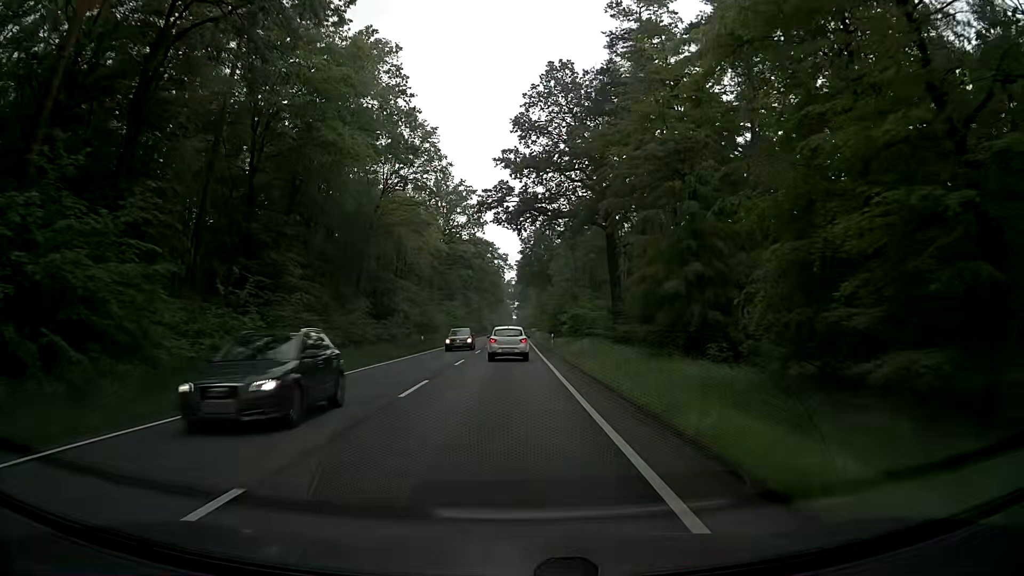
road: primary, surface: asphalt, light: Day
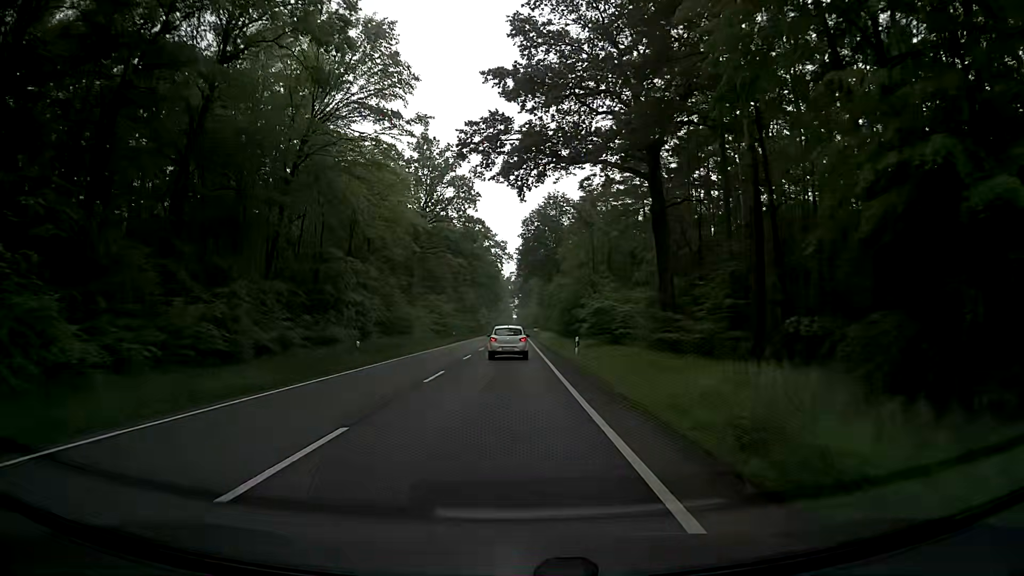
(+0.1, +20.5) m; +1°
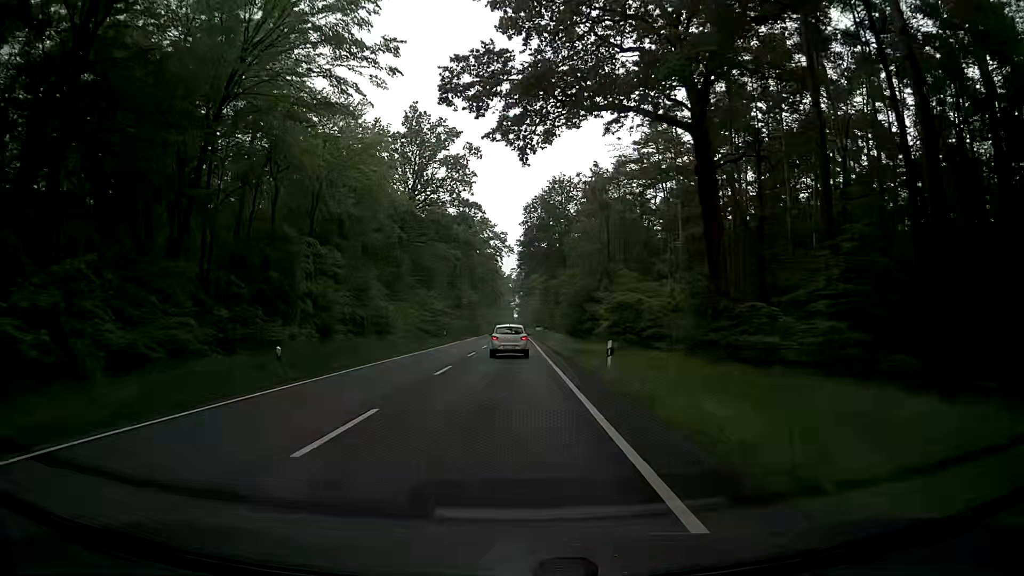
(-0.1, +10.4) m; -1°
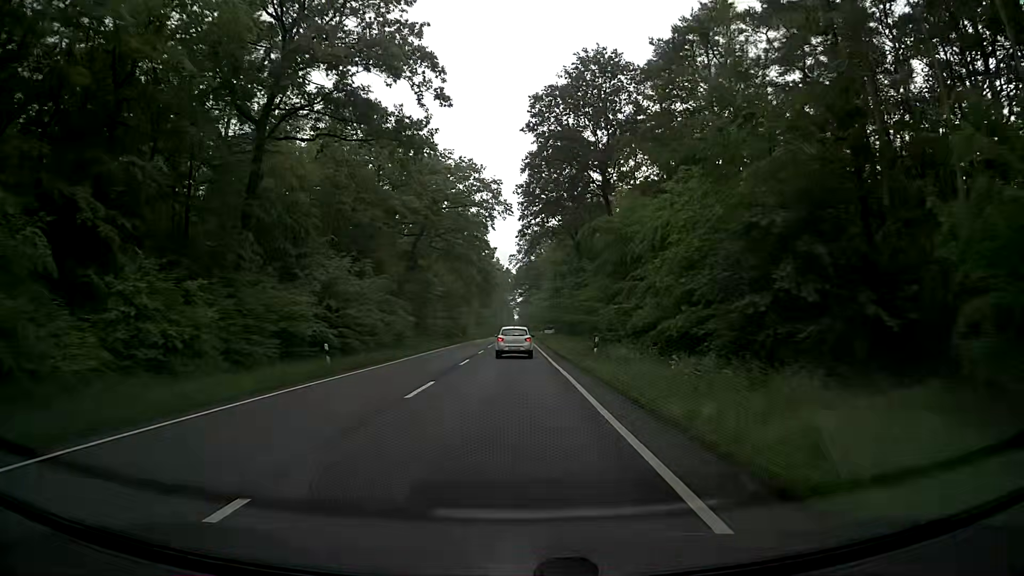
(-0.1, +42.4) m; 0°
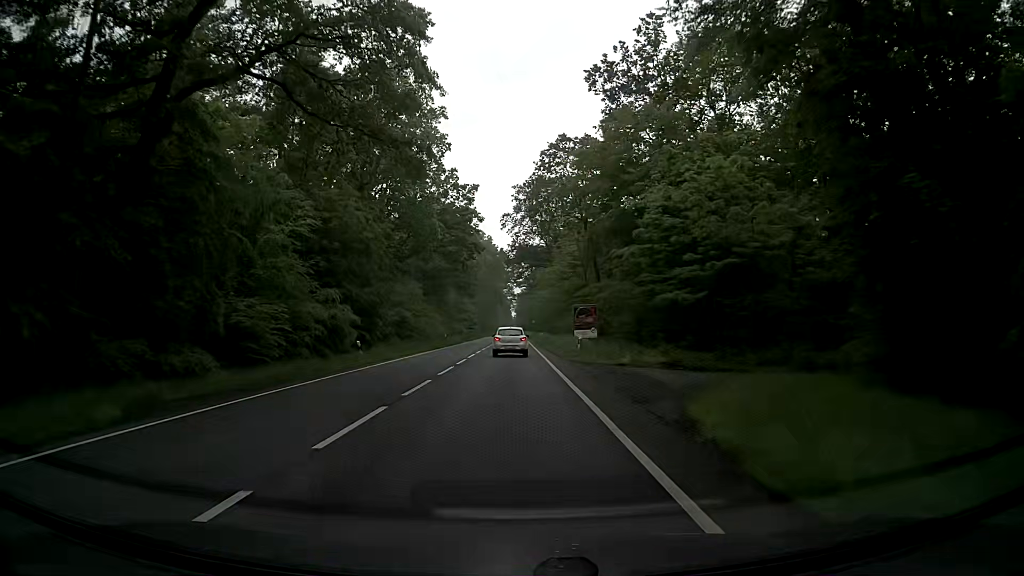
(+0.4, +54.4) m; 0°
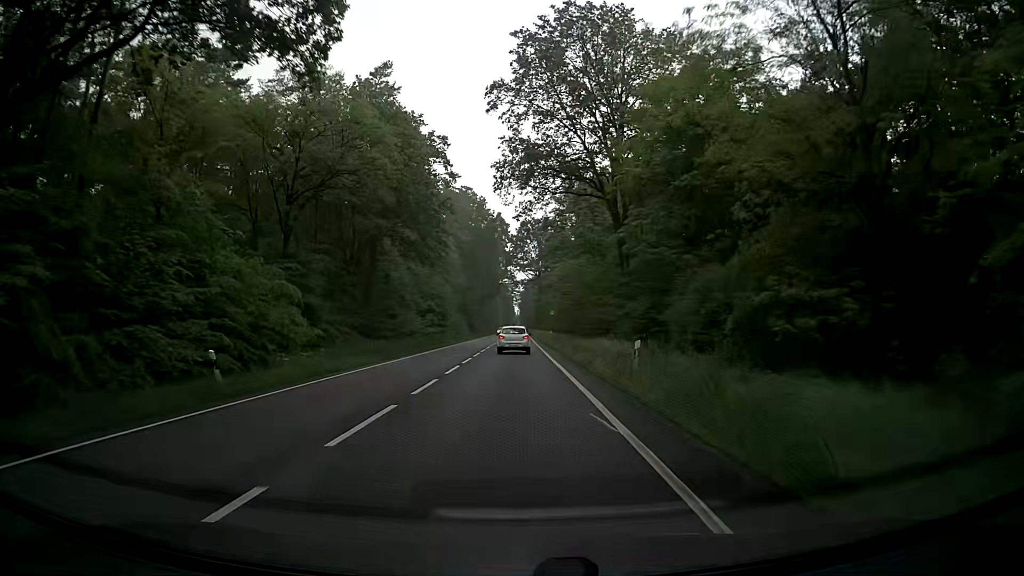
(+0.3, +55.2) m; 0°
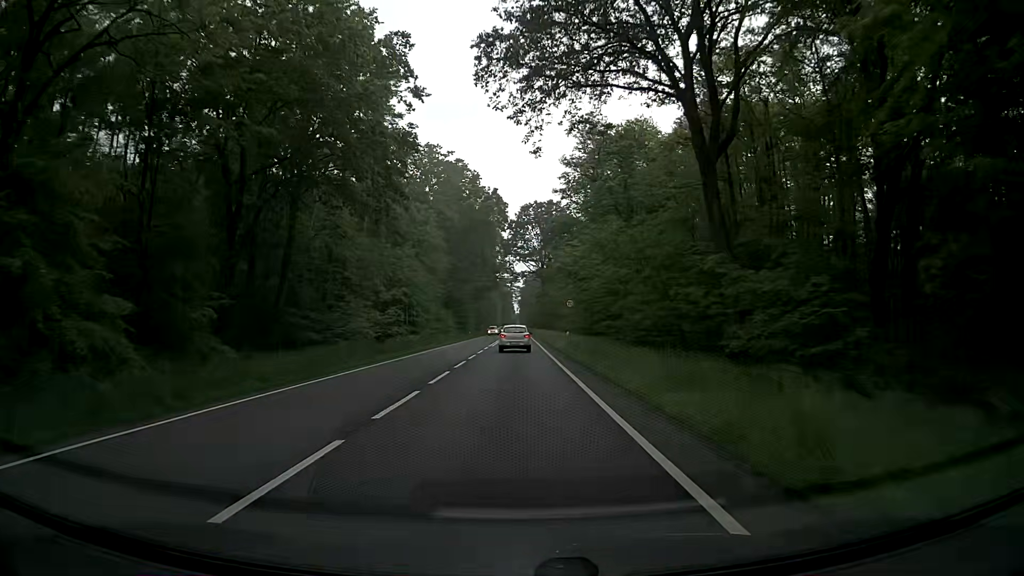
(0.0, +22.2) m; +1°
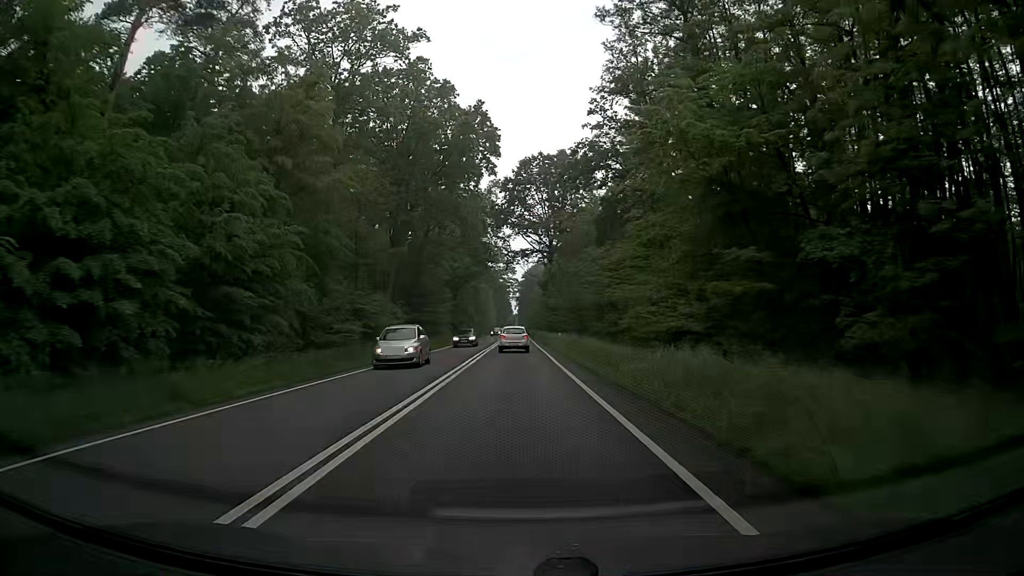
(-0.4, +44.3) m; 0°
(0, +10) (0, +20) (0, +30) (0, +40) (0, +50) (0, +60) (0, +70) (0, +80) (0, +90) (0, +100) m
